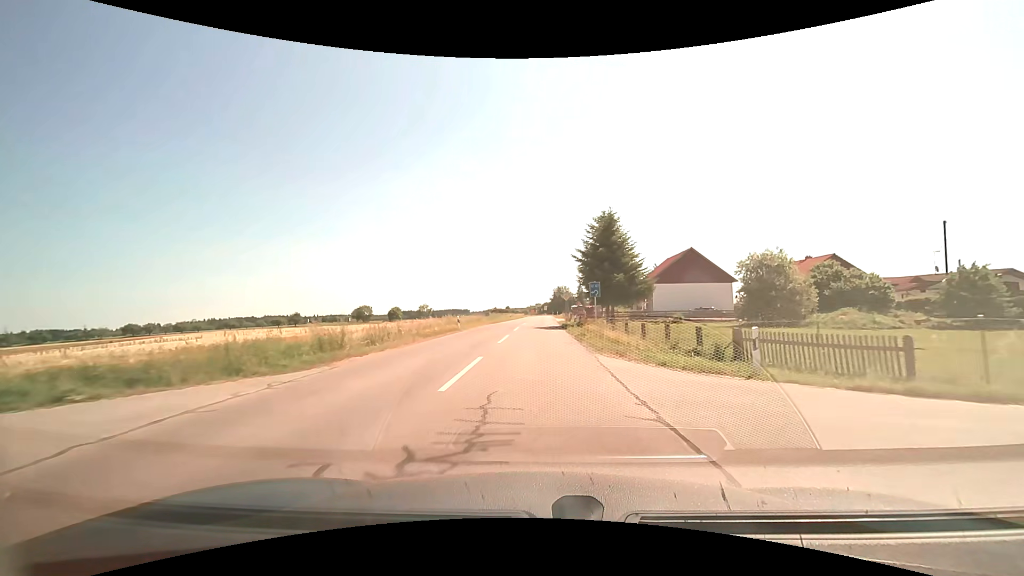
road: tertiary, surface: asphalt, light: Day
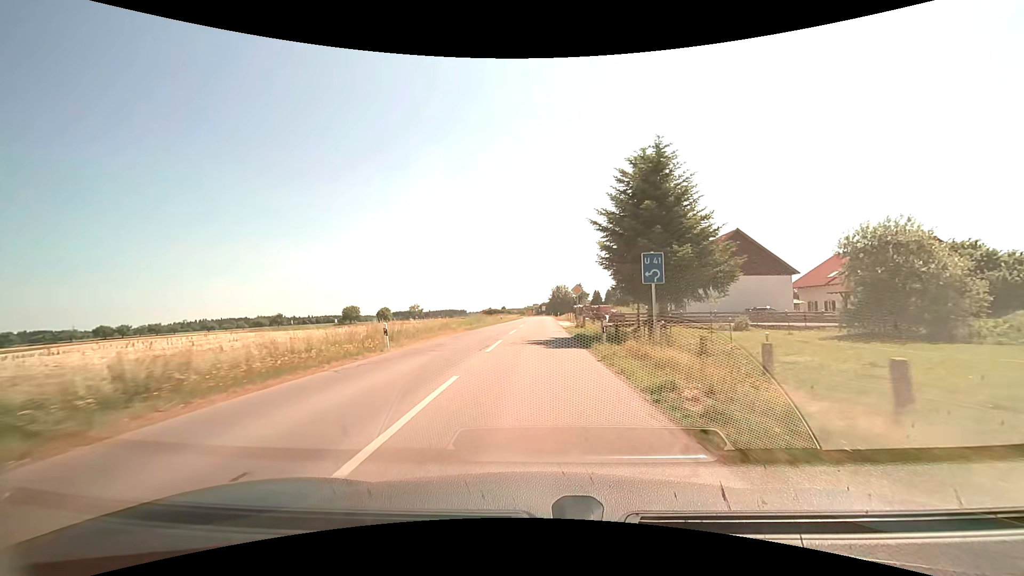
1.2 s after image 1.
(+0.1, +16.0) m; 0°
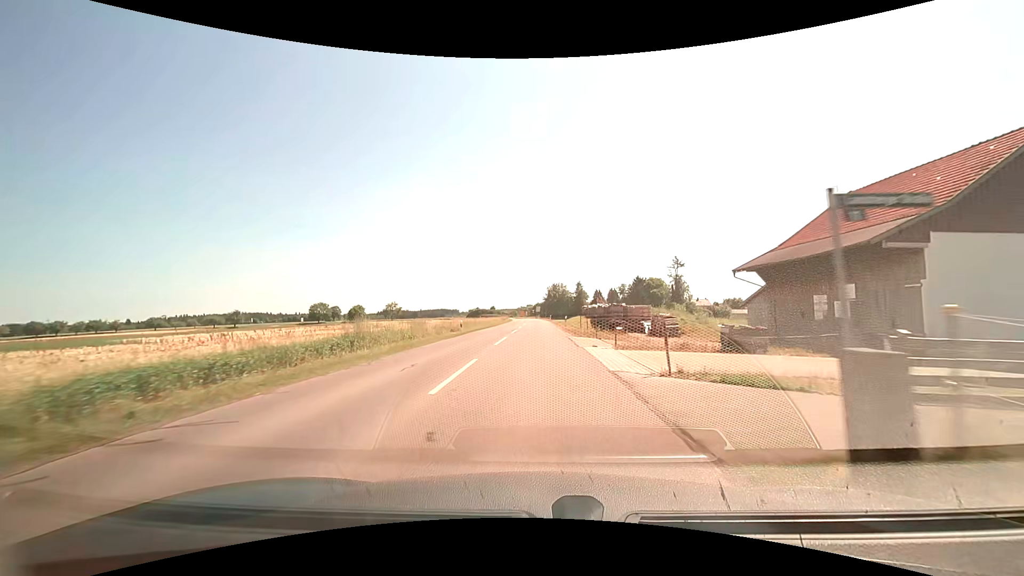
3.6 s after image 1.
(+0.2, +31.9) m; +1°
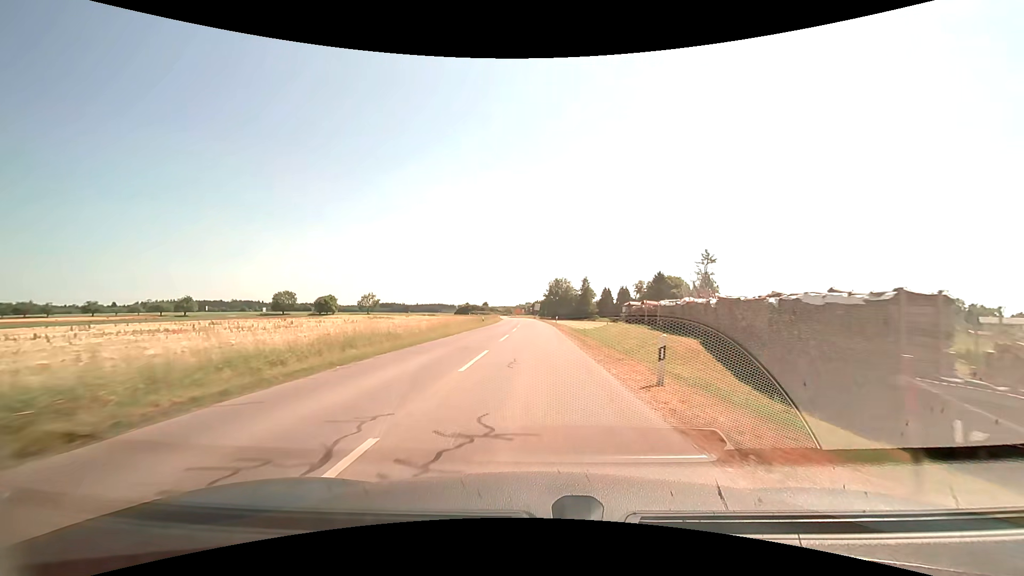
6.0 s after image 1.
(+0.1, +33.0) m; 0°
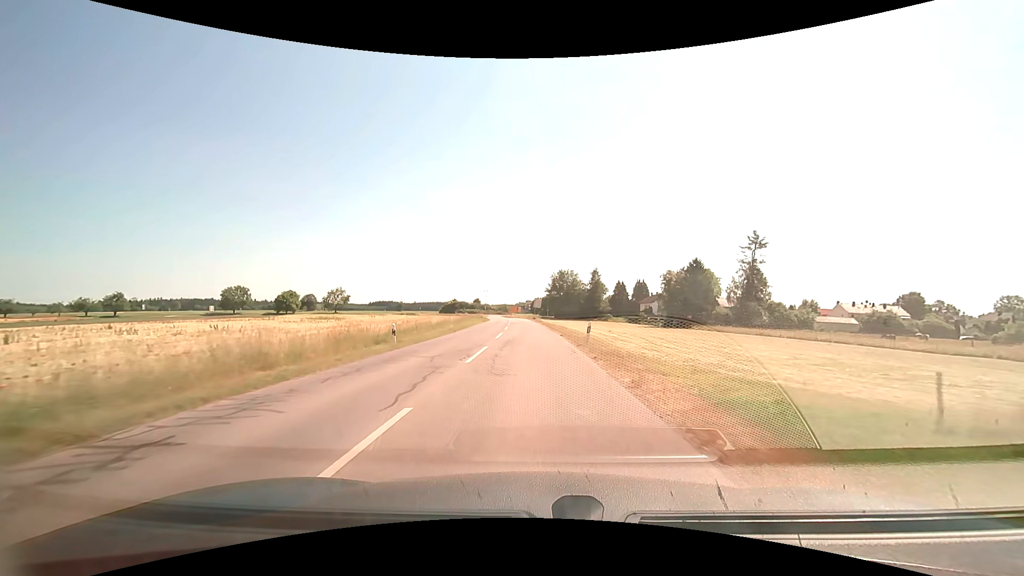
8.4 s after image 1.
(+0.1, +34.5) m; 0°
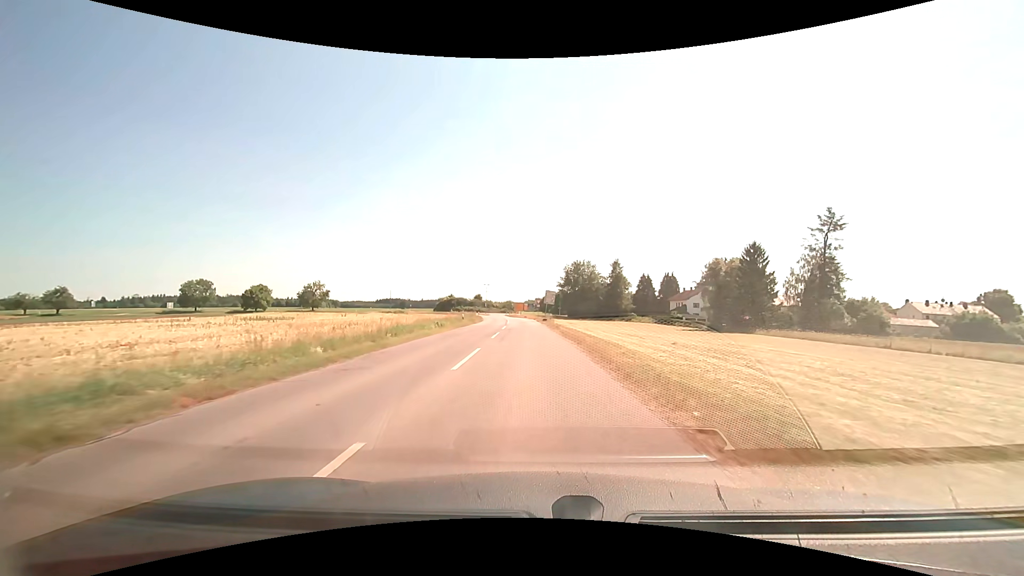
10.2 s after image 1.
(-0.3, +25.9) m; -1°
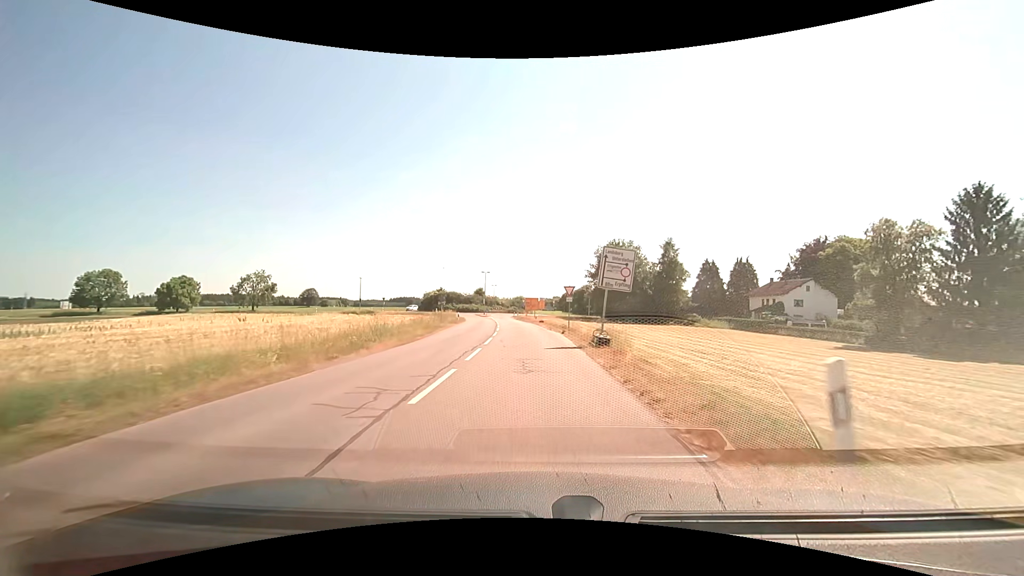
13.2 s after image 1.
(-0.8, +41.8) m; -2°
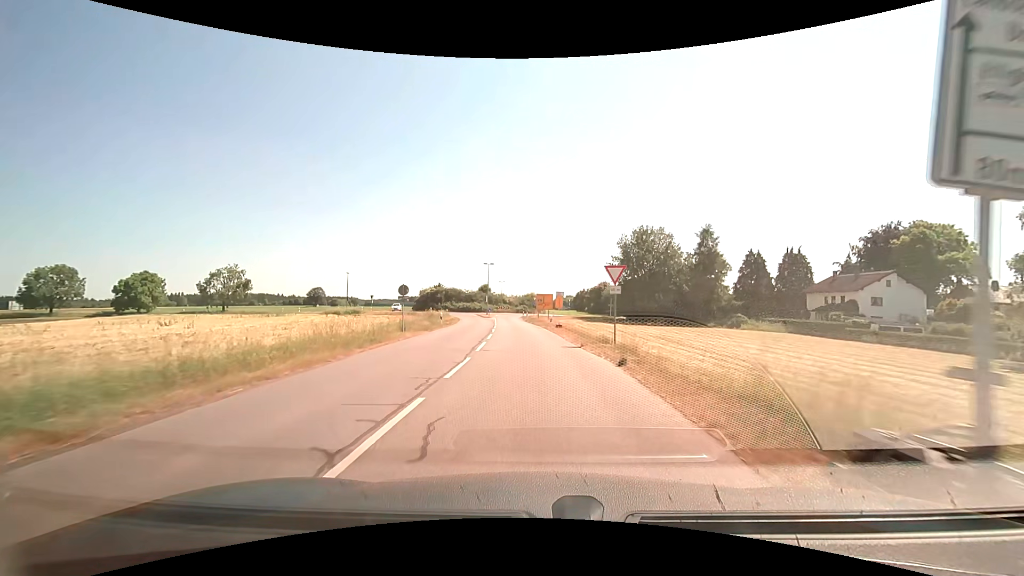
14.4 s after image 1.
(-0.2, +15.7) m; -2°
(0, +10) (0, +20) (-1, +30) (-2, +40) (-2, +50) (-3, +60) (-4, +70) (-4, +80) (0, +89) (+6, +97) m
